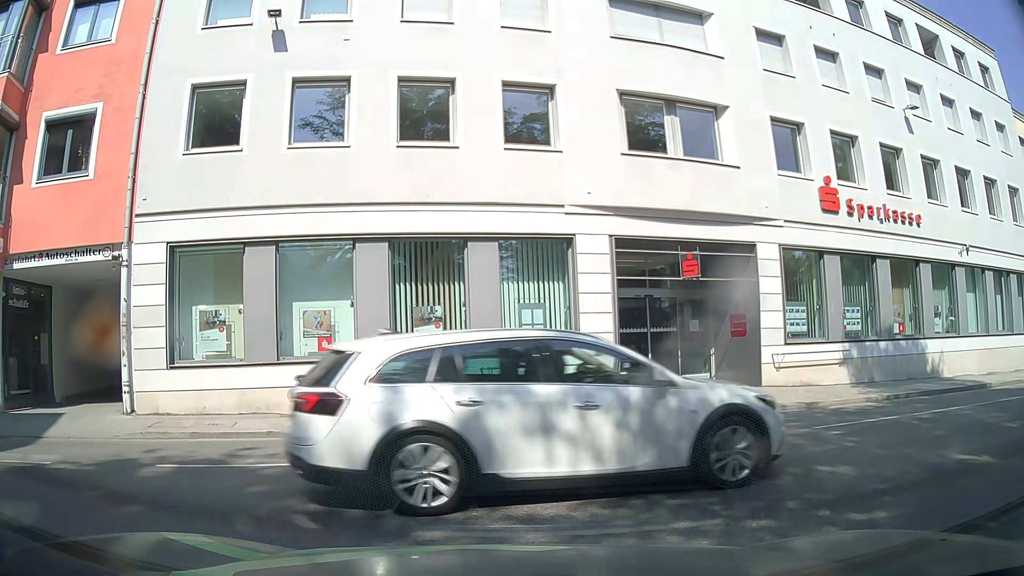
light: Day
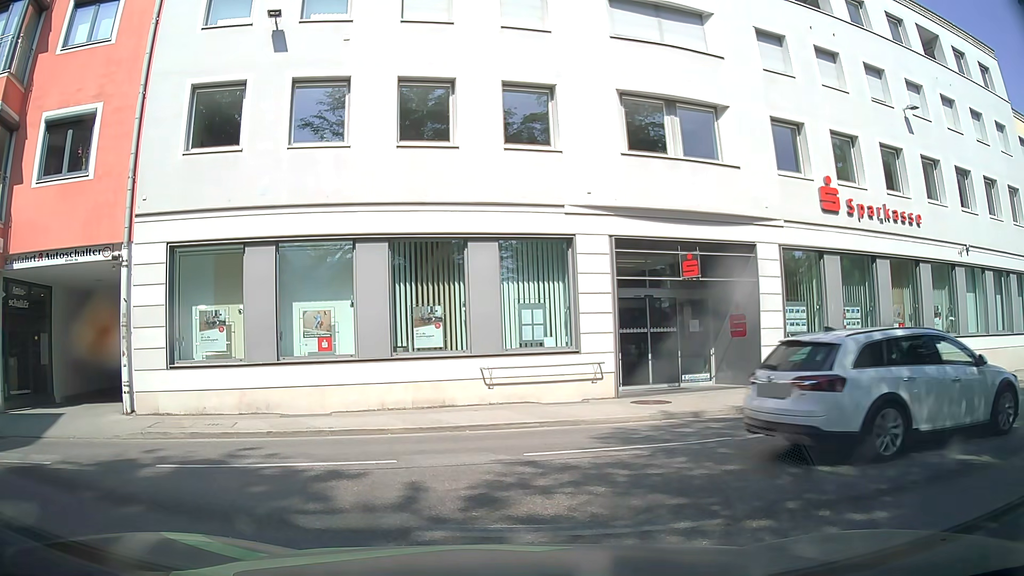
(0.0, 0.0) m; 0°
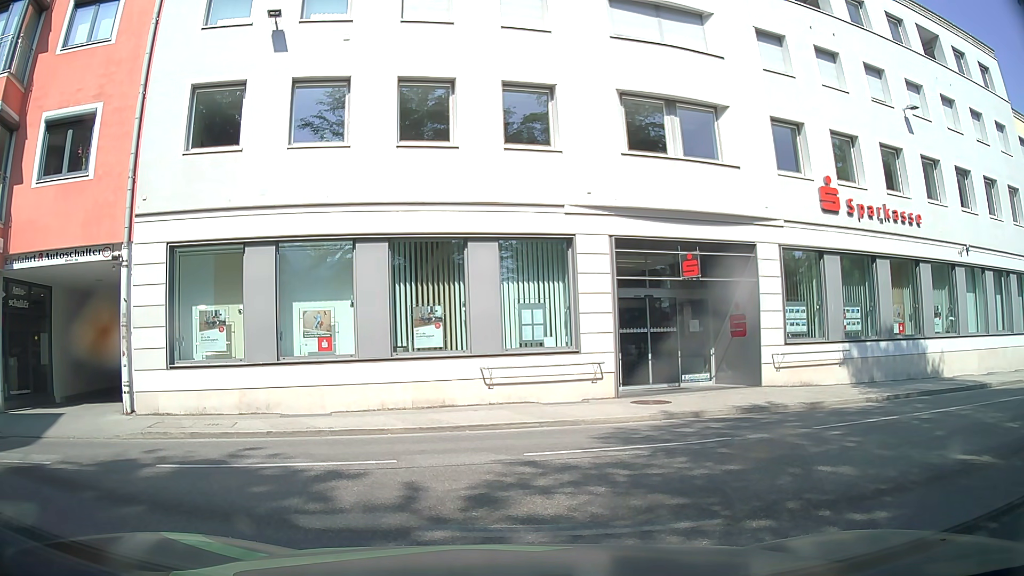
(0.0, 0.0) m; 0°
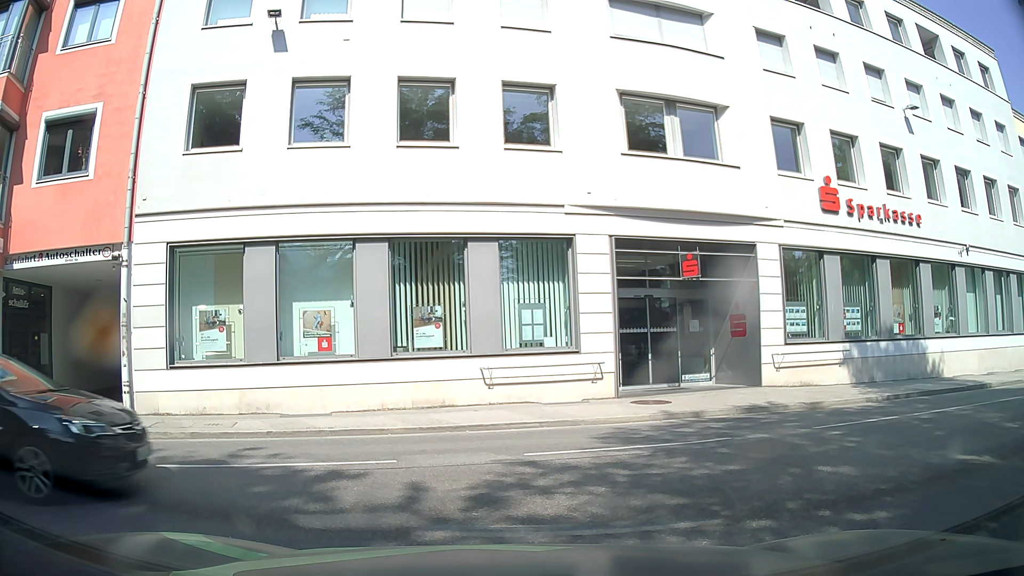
(0.0, 0.0) m; 0°
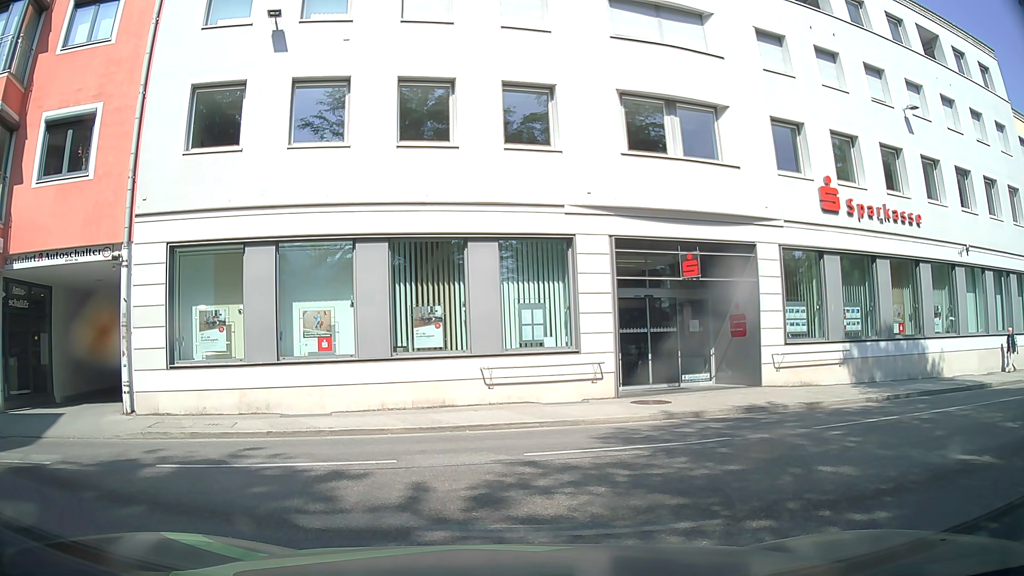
(0.0, 0.0) m; 0°
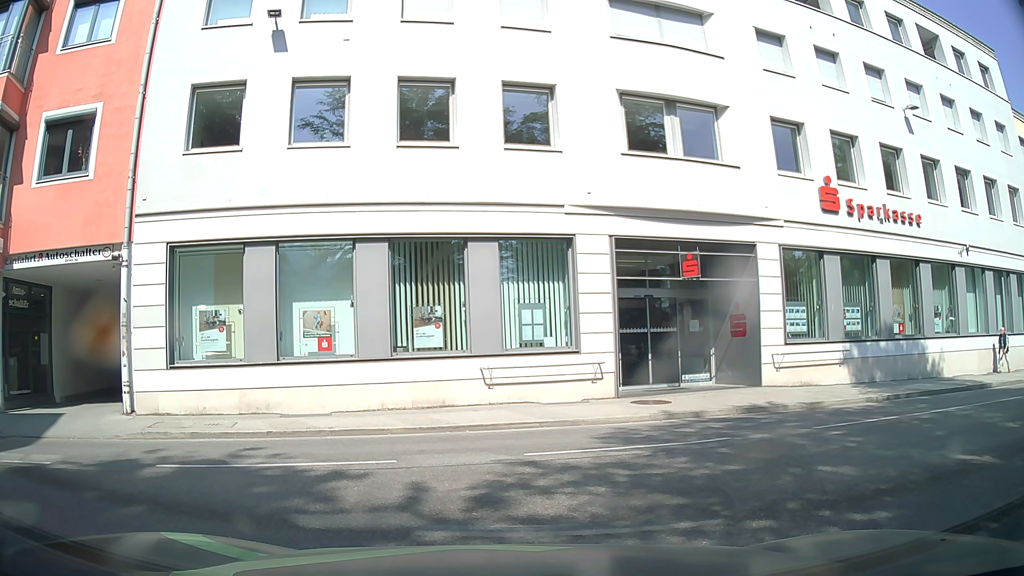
(0.0, 0.0) m; 0°
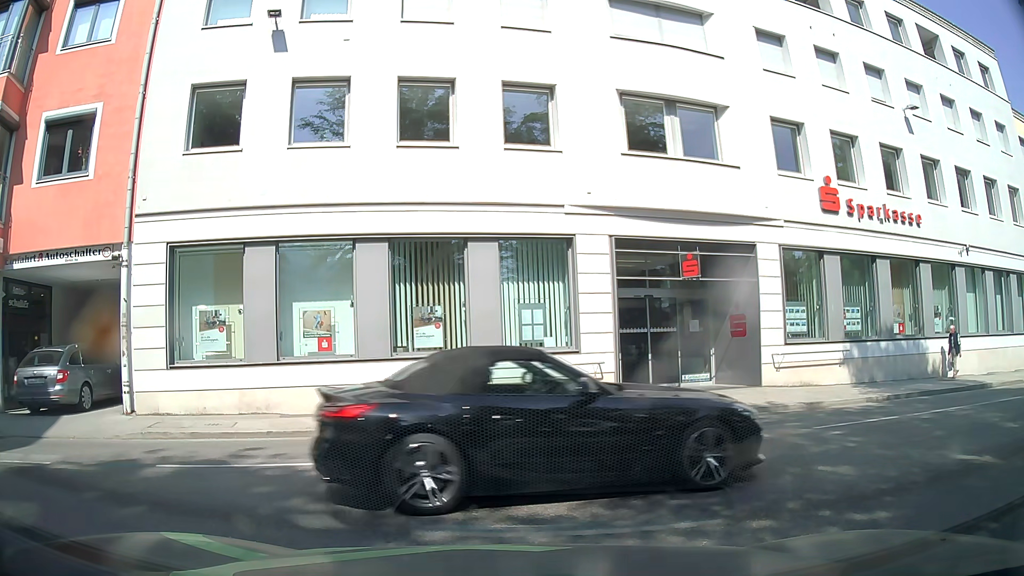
(0.0, 0.0) m; 0°
